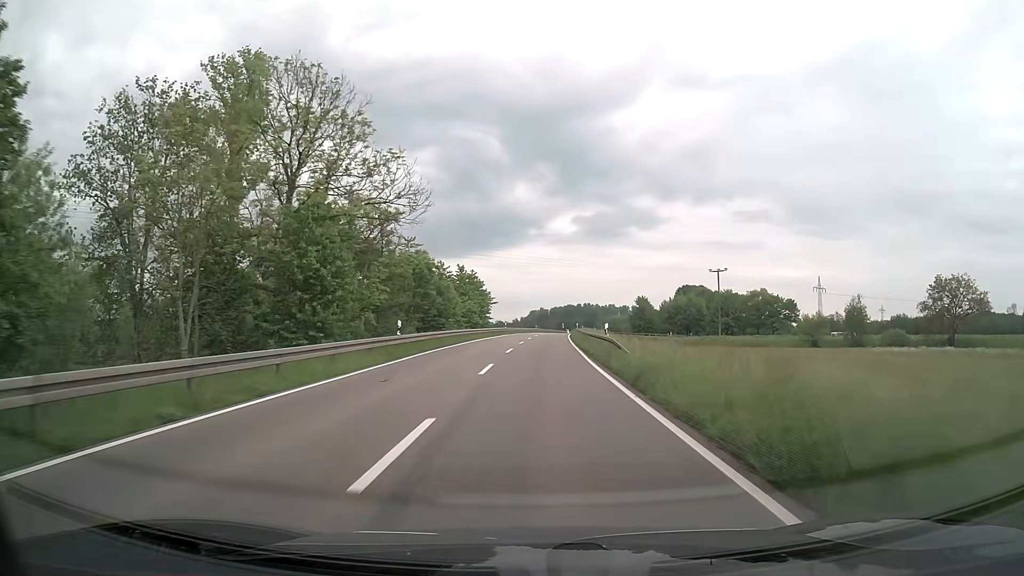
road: secondary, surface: asphalt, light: Day
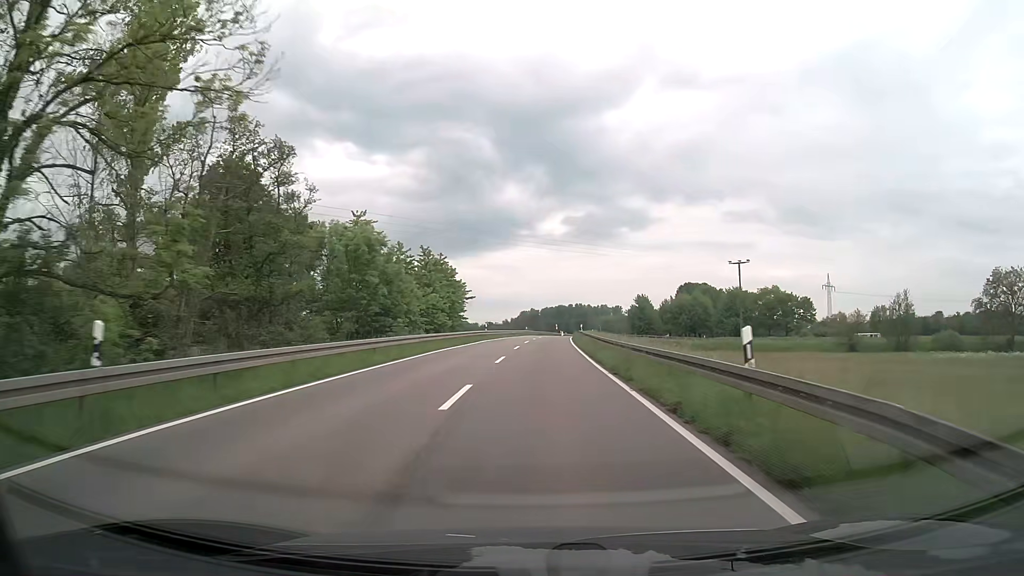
(+0.1, +19.2) m; +1°
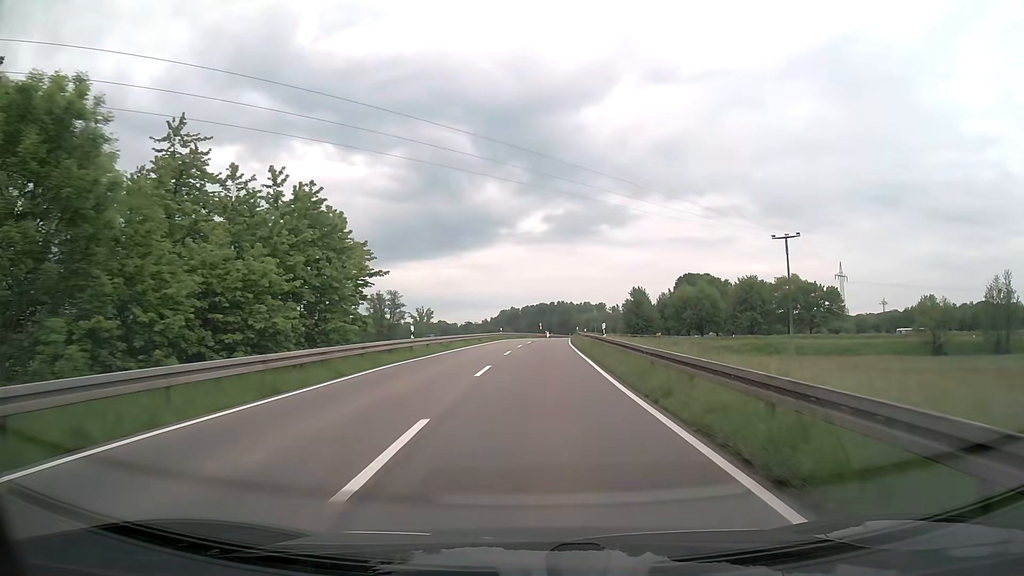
(+0.4, +29.4) m; +2°
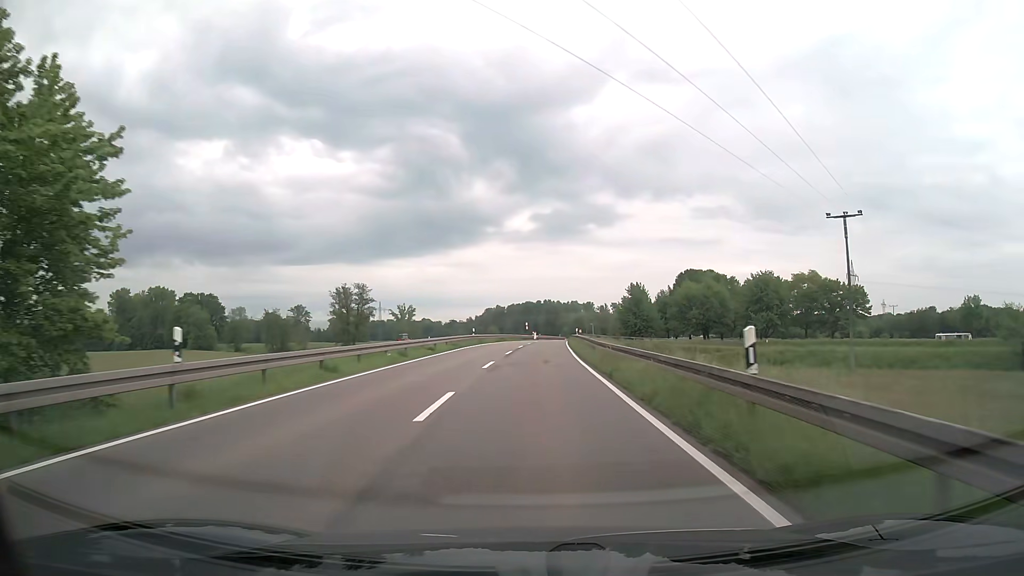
(+0.2, +19.9) m; +1°
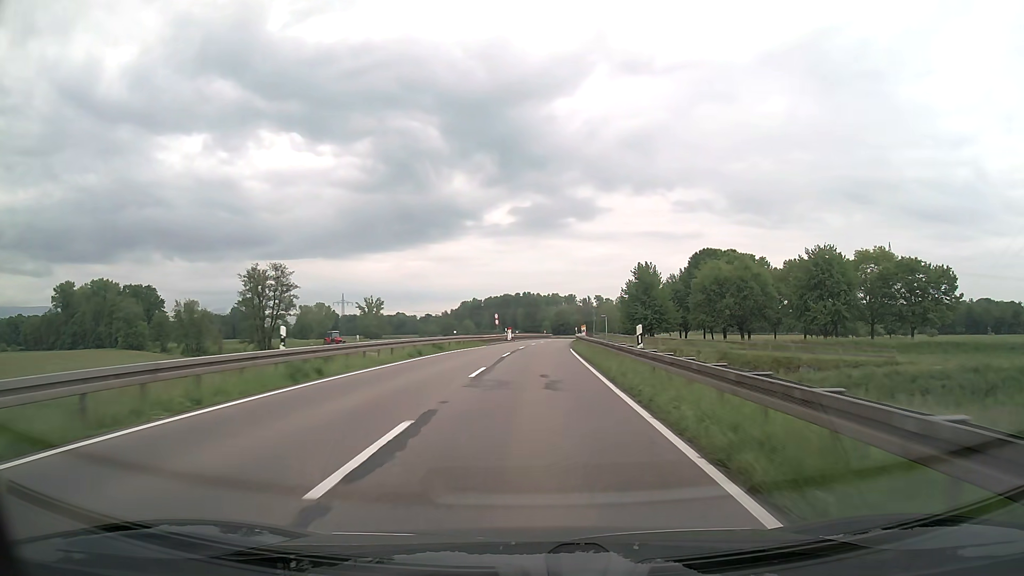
(+0.8, +40.3) m; +2°
(0, +10) (0, +20) (0, +30) (+1, +40) (+1, +50) (+2, +60) (+2, +70) (+3, +80) (+4, +90) (+5, +100) m
